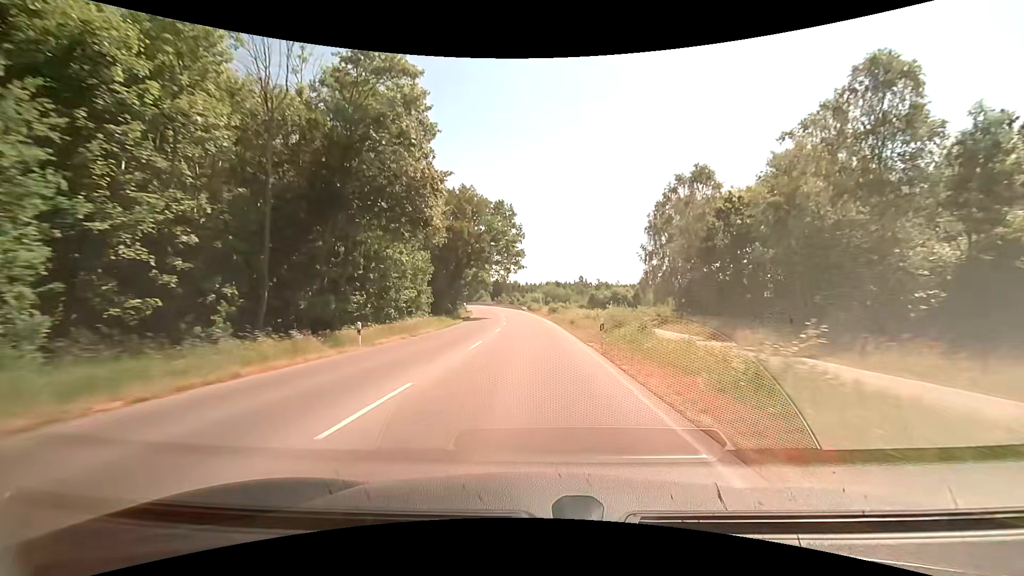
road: tertiary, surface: asphalt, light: Day
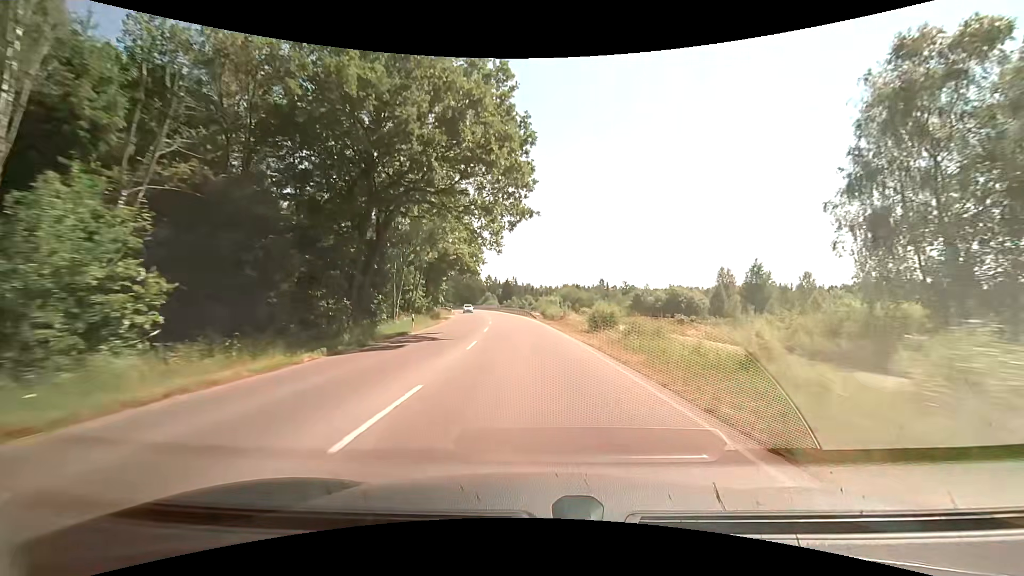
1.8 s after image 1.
(-0.6, +36.5) m; -2°
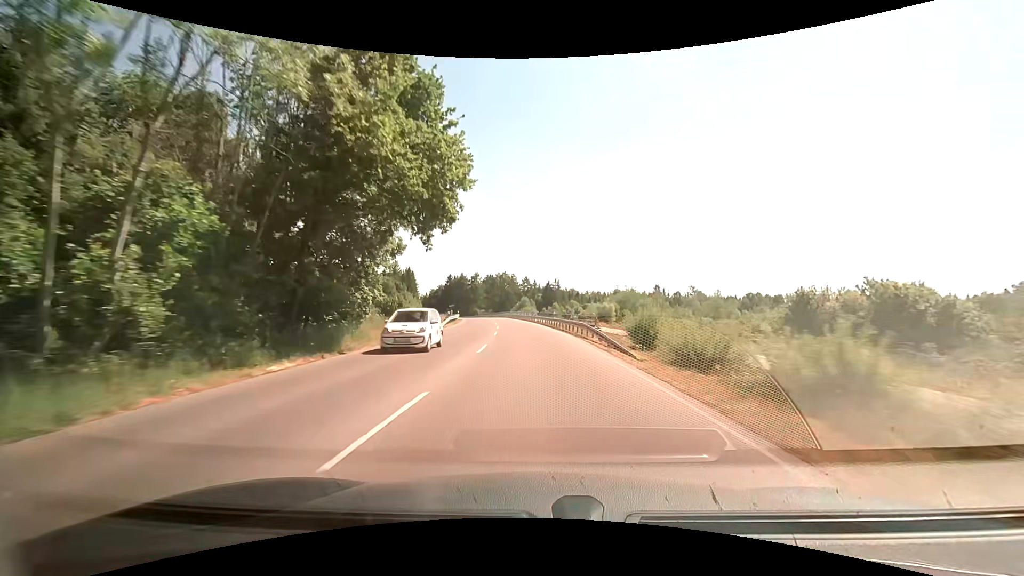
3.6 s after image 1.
(-1.5, +36.7) m; -5°
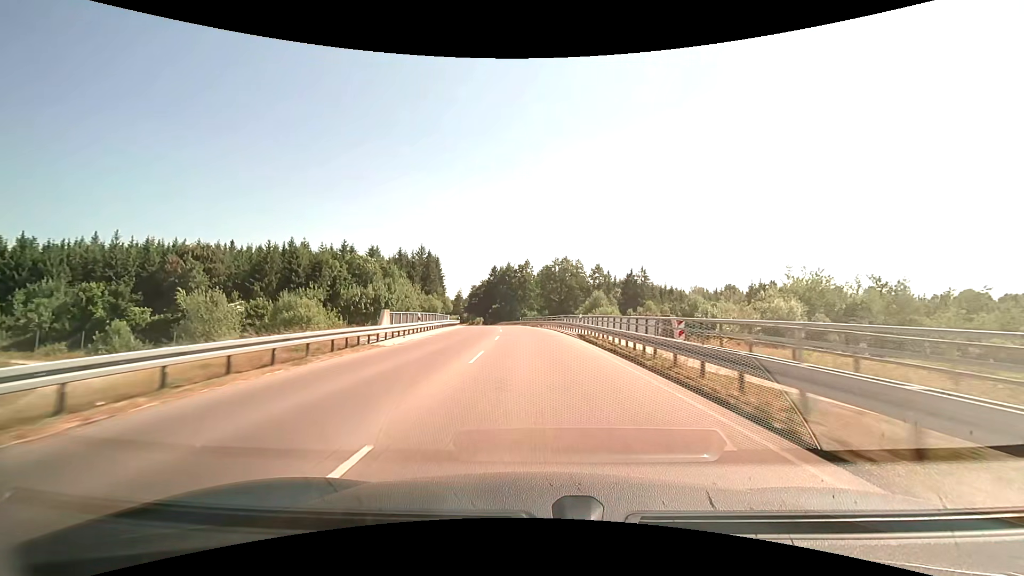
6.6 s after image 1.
(-3.5, +63.7) m; -7°
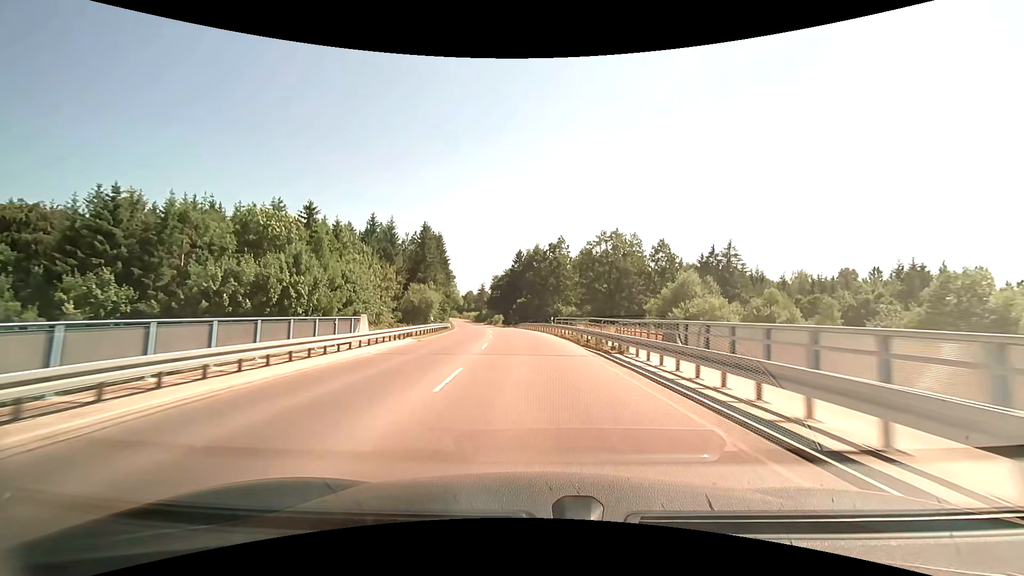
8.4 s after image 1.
(-1.2, +40.5) m; -4°
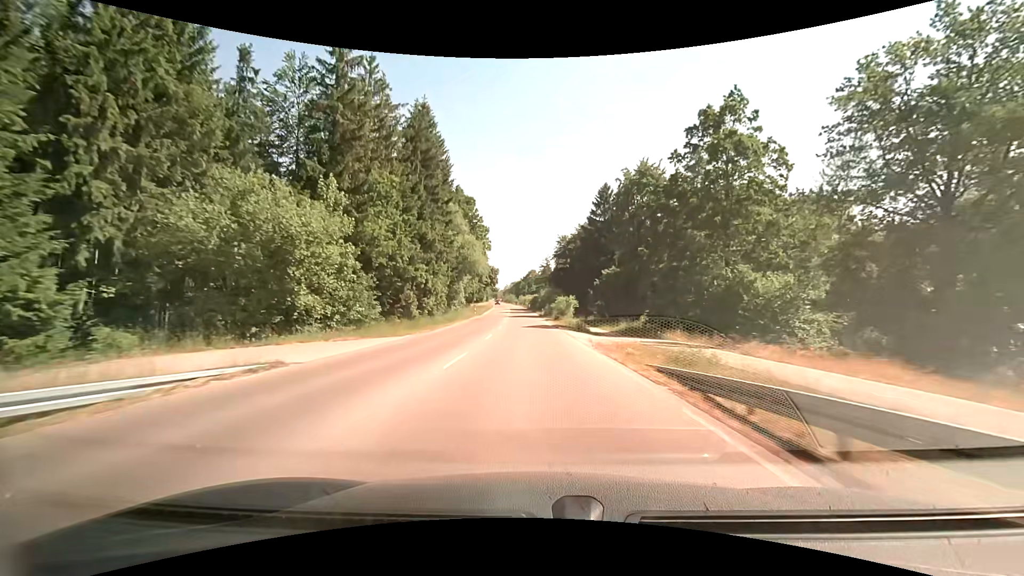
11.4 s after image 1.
(-4.7, +69.3) m; -8°
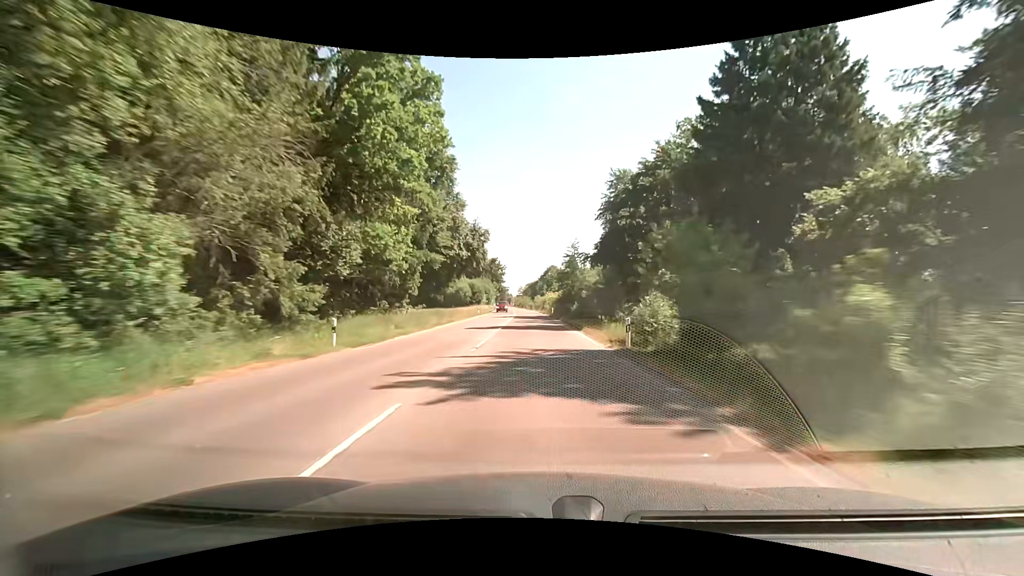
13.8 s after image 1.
(-1.7, +56.9) m; -2°
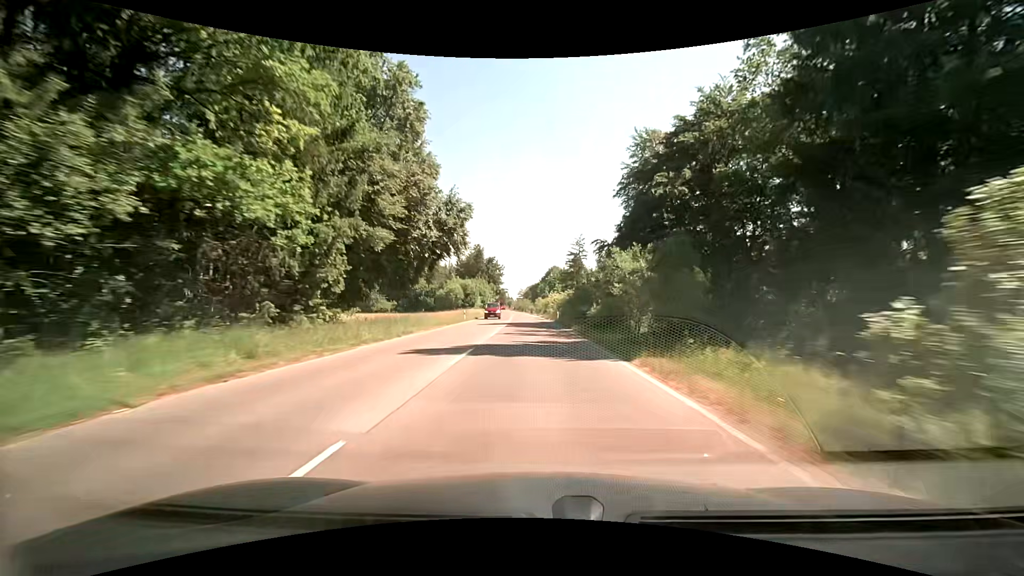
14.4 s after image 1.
(0.0, +13.8) m; 0°
(0, +10) (0, +20) (0, +30) (-1, +40) (-1, +50) (-1, +60) (-2, +70) (-2, +80) (-3, +90) (-4, +100) m
